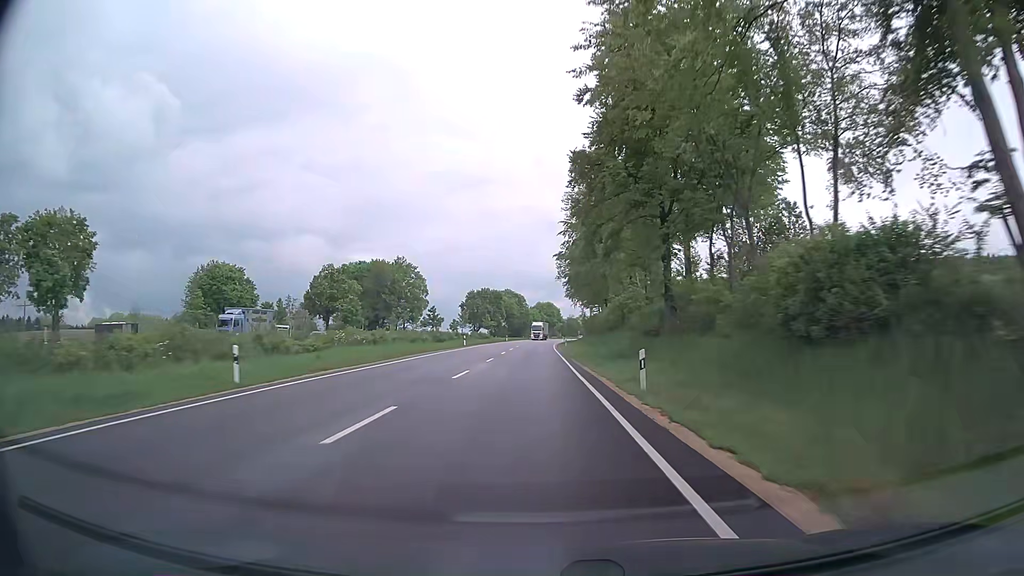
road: primary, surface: asphalt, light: Day
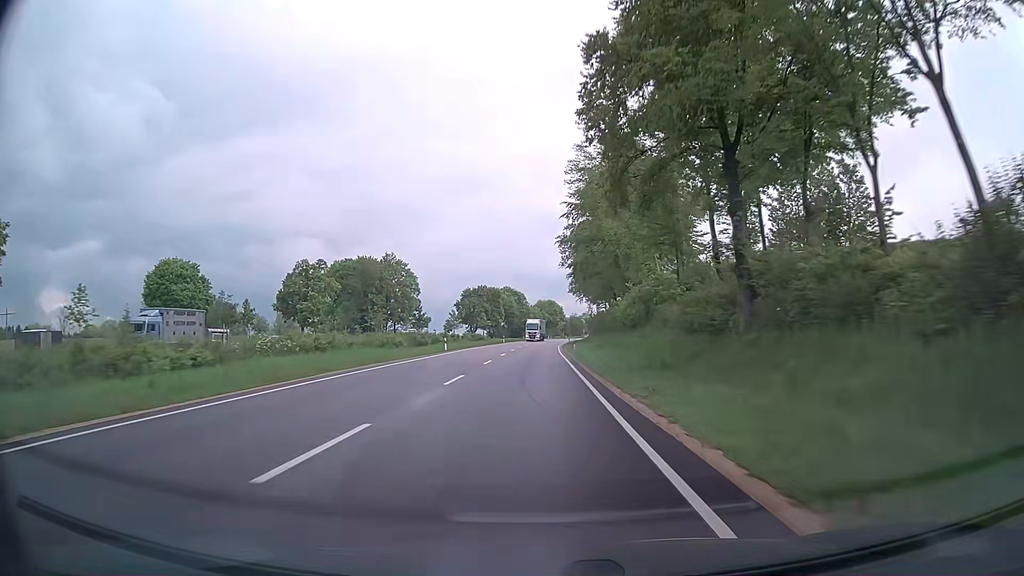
(0.0, +14.1) m; 0°
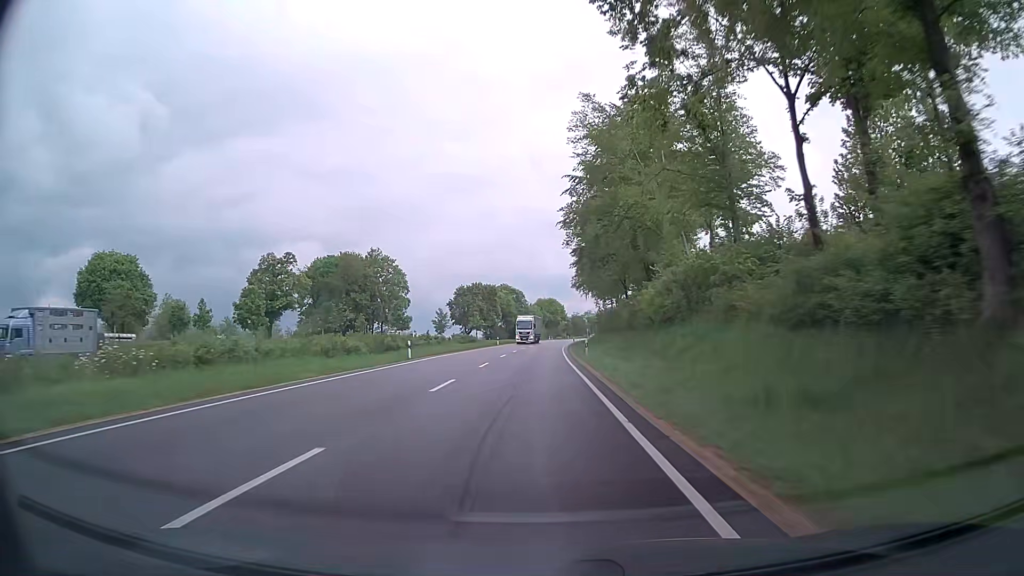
(+0.1, +14.3) m; 0°
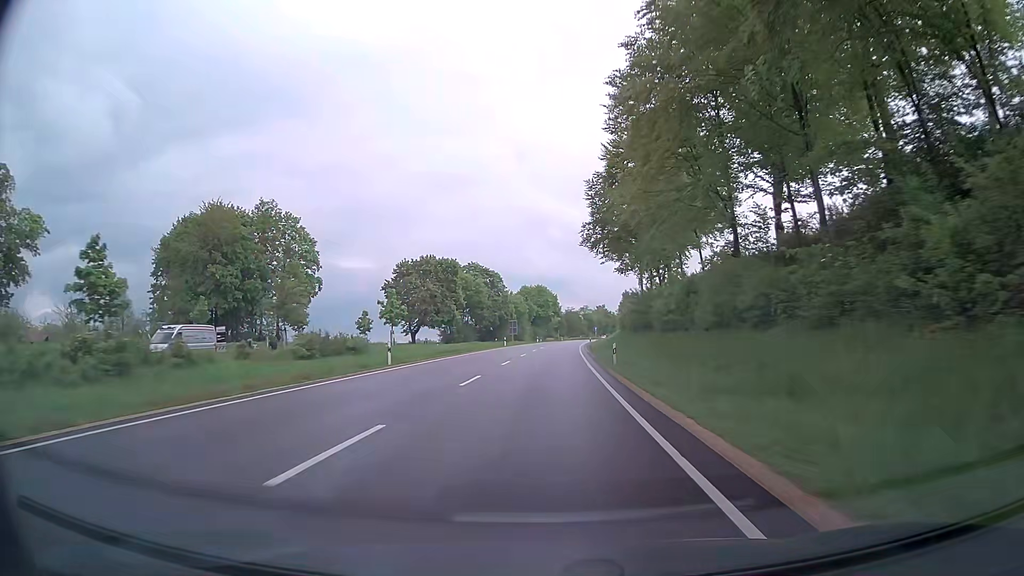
(0.0, +58.2) m; +1°
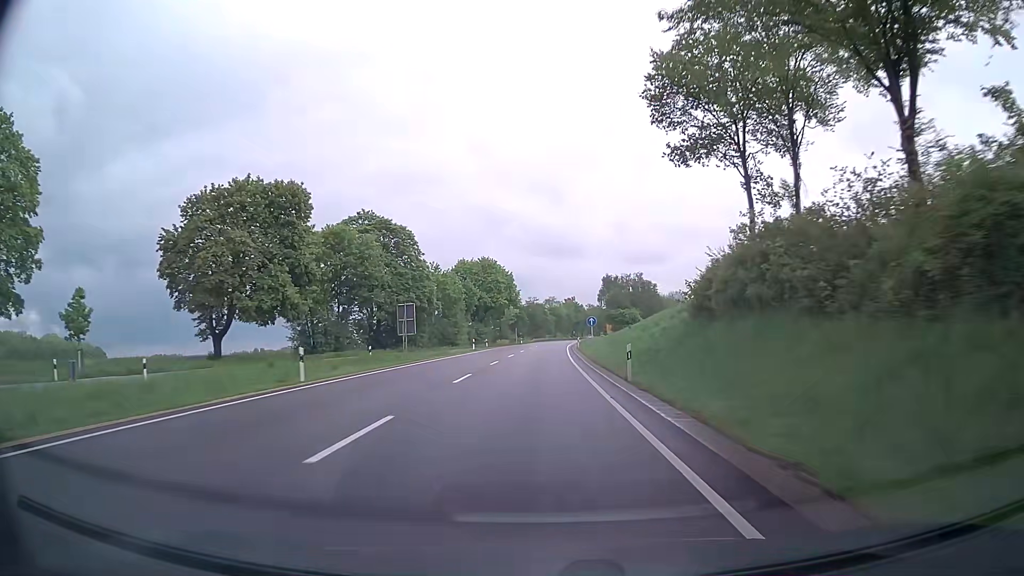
(+1.7, +58.9) m; +3°
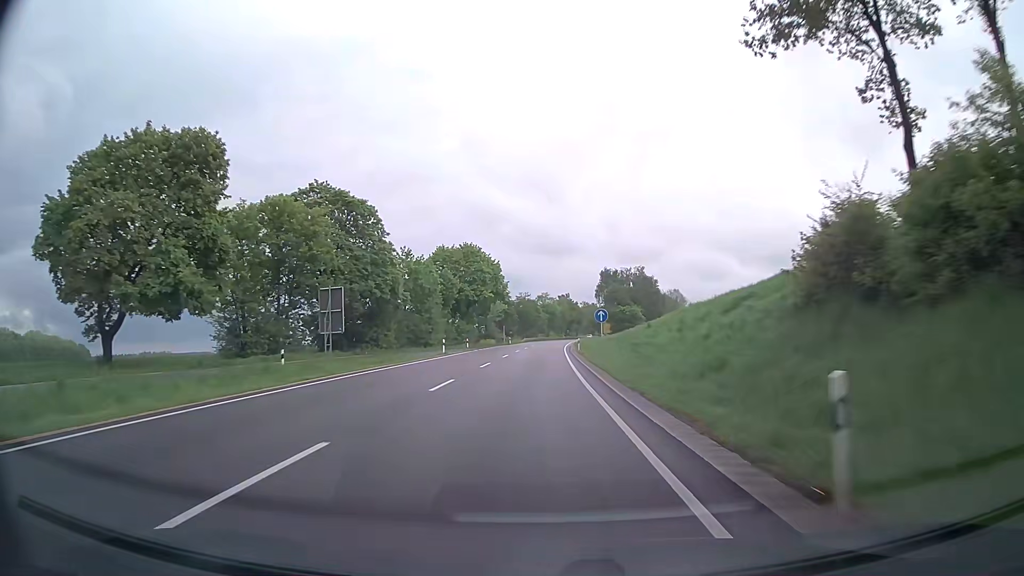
(0.0, +14.8) m; +1°
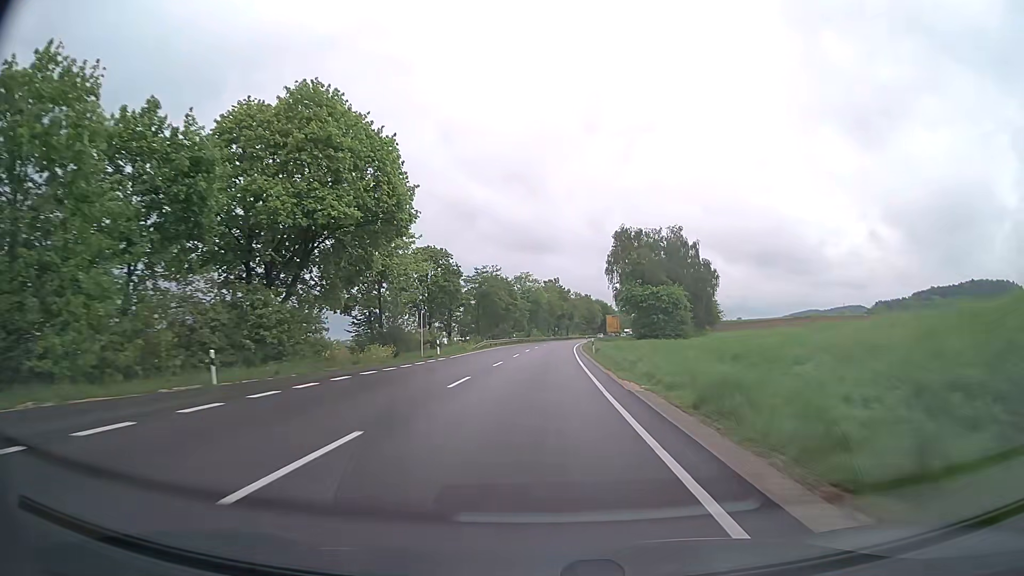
(+0.4, +59.2) m; +1°
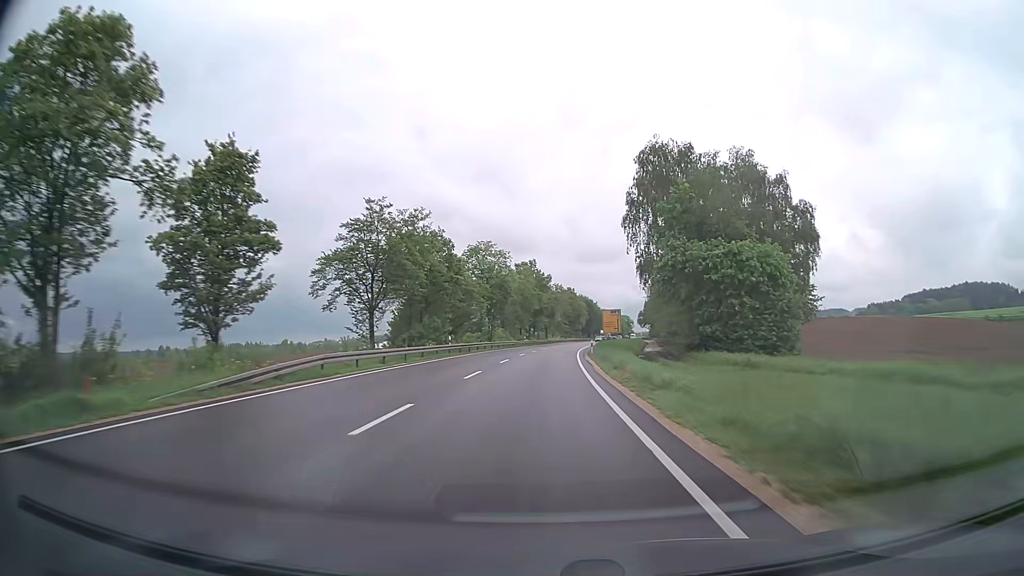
(+0.7, +44.3) m; +2°
(0, +10) (0, +20) (0, +30) (+1, +40) (+1, +50) (+2, +60) (+2, +70) (+3, +80) (+4, +90) (+5, +100) m
